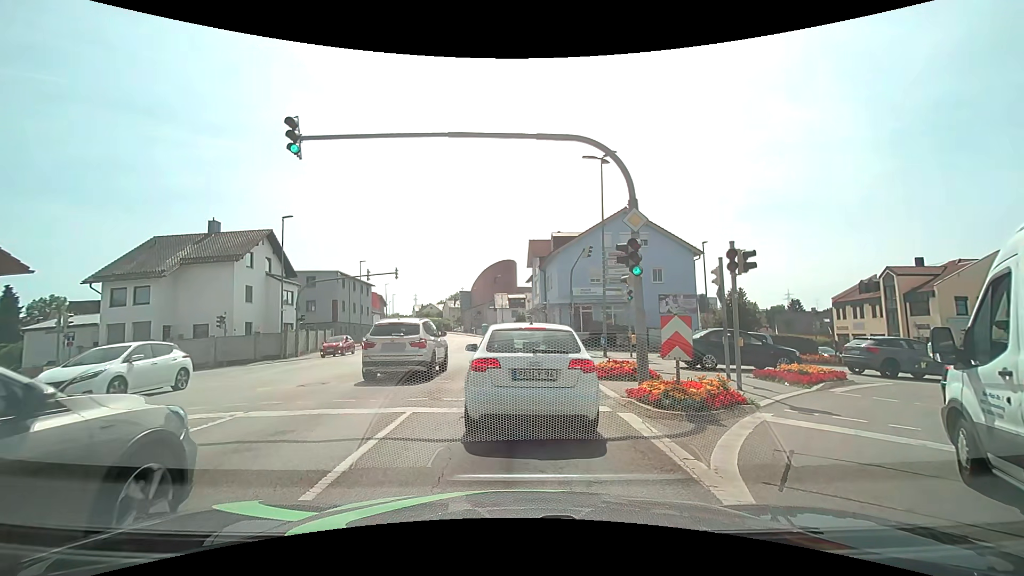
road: tertiary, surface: asphalt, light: Day
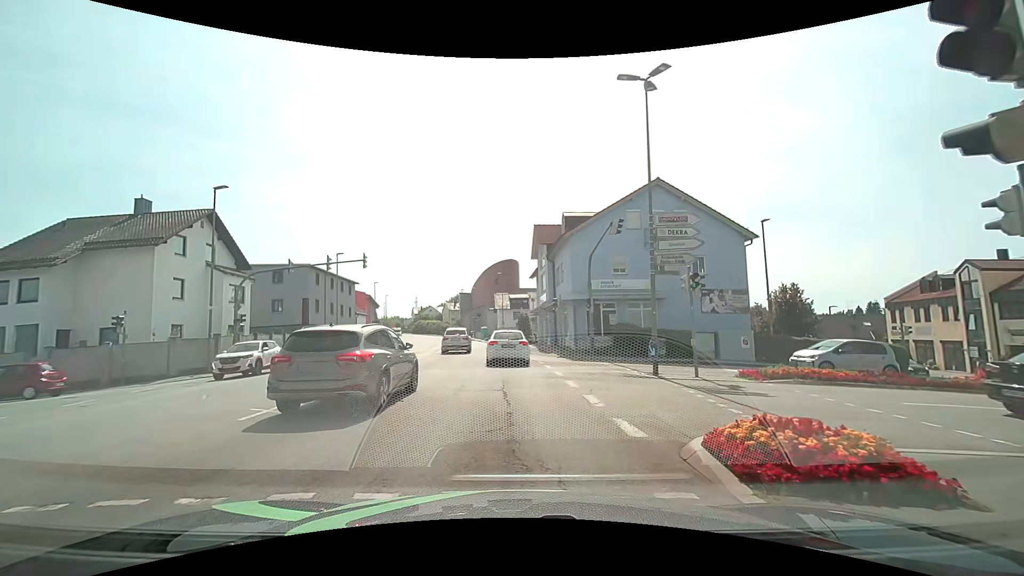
(-0.1, +9.2) m; -1°
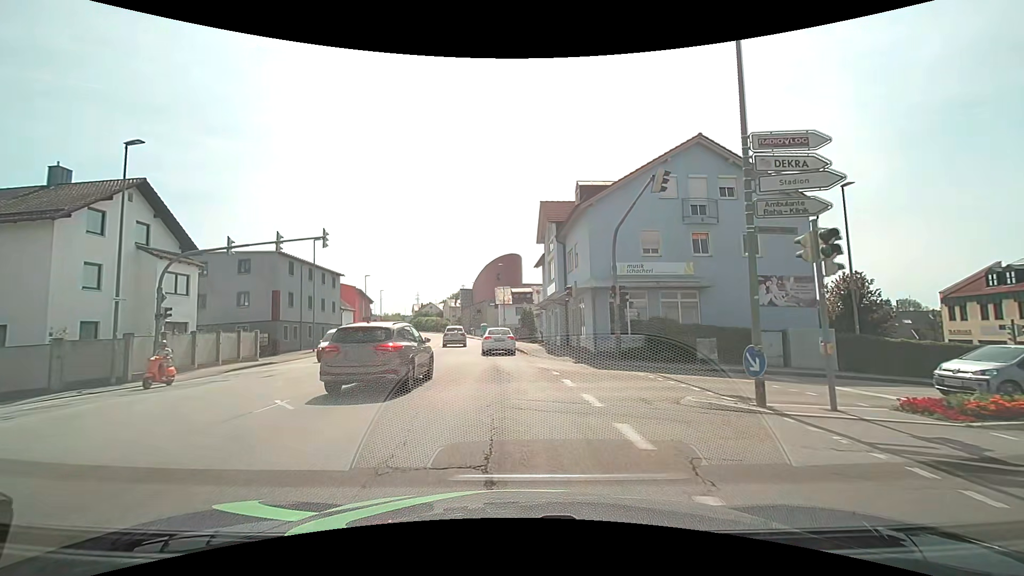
(0.0, +6.9) m; 0°
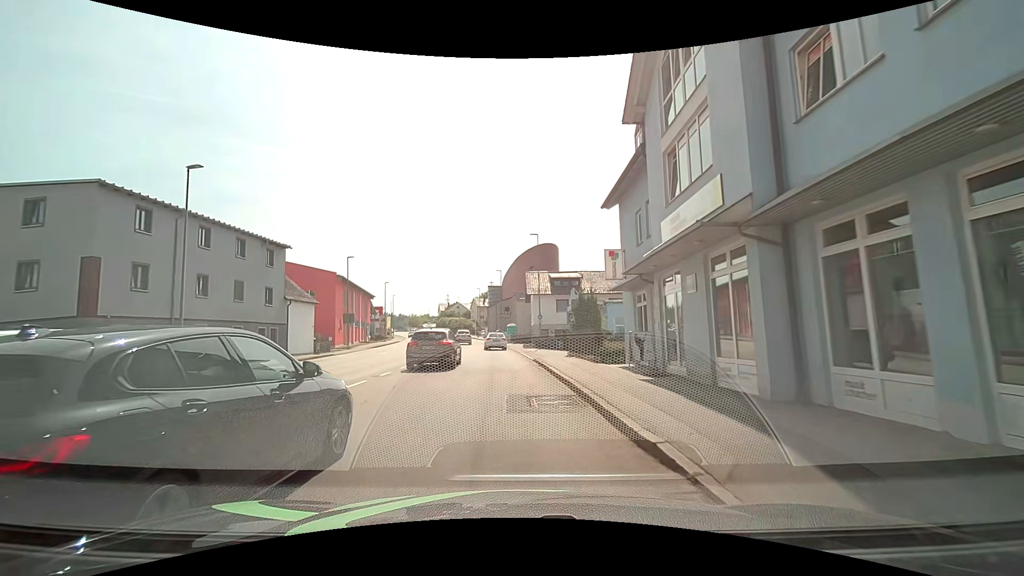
(-0.9, +22.7) m; -4°
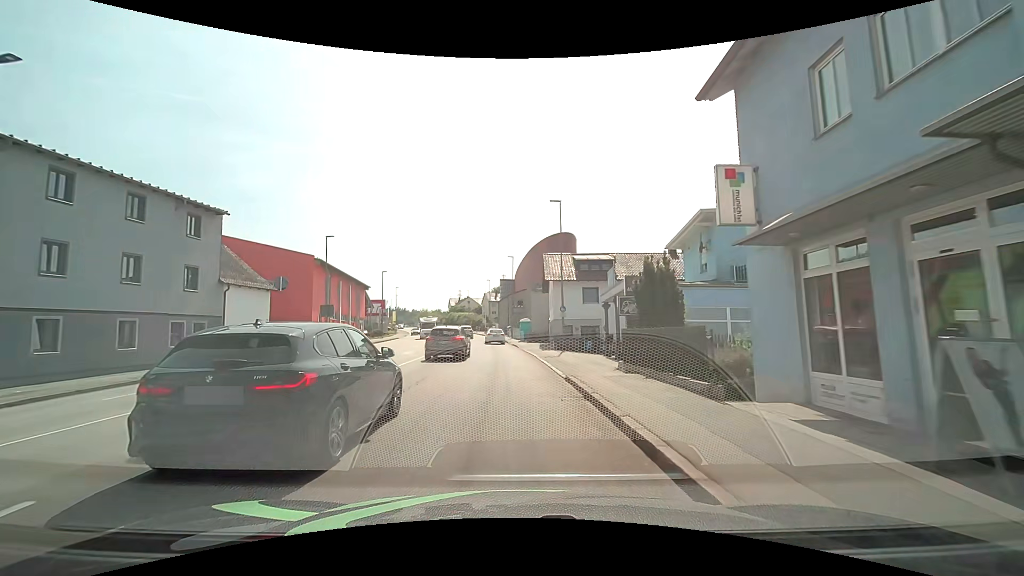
(-0.1, +10.4) m; -2°
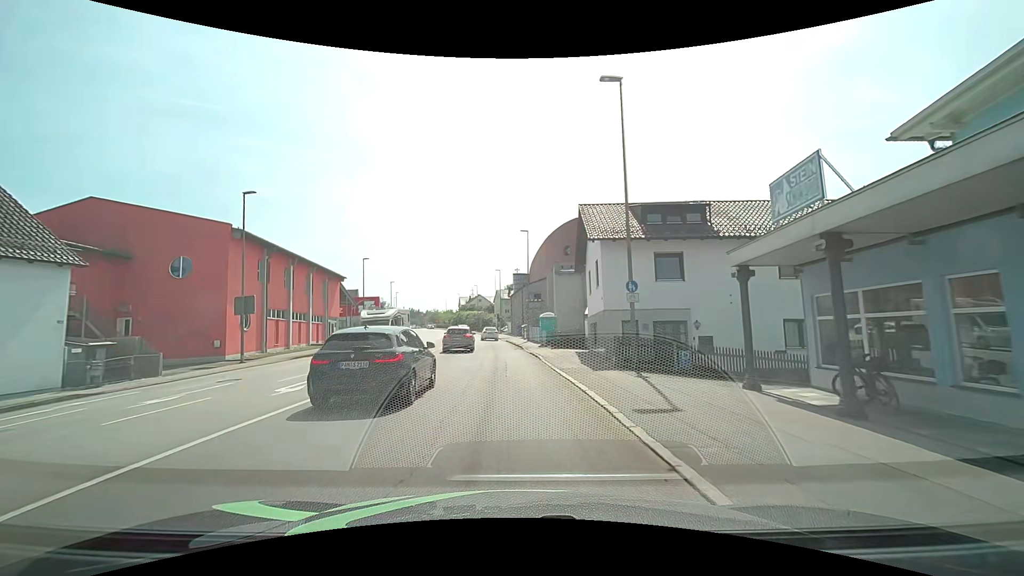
(-0.1, +16.5) m; -1°
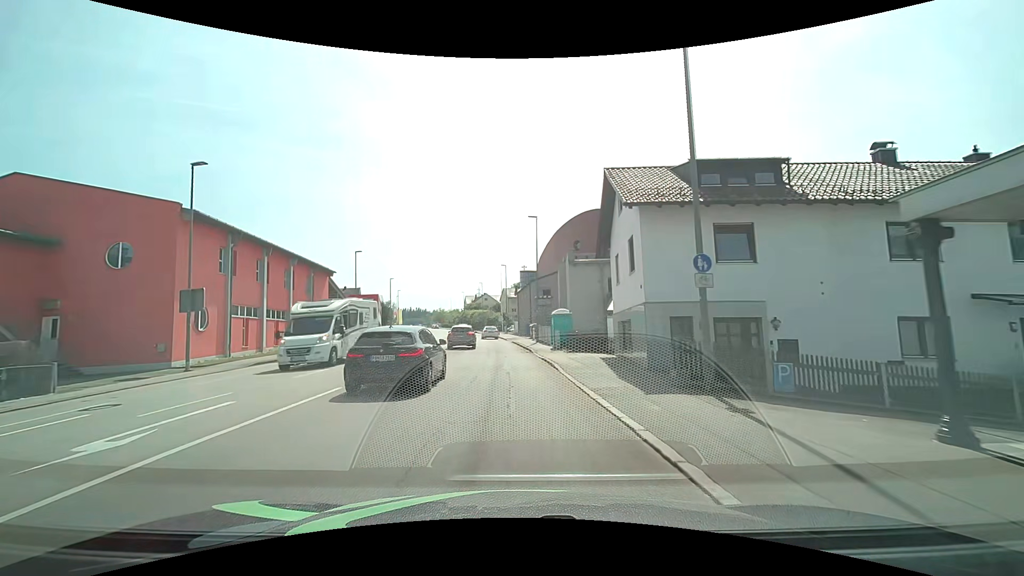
(0.0, +5.7) m; -1°
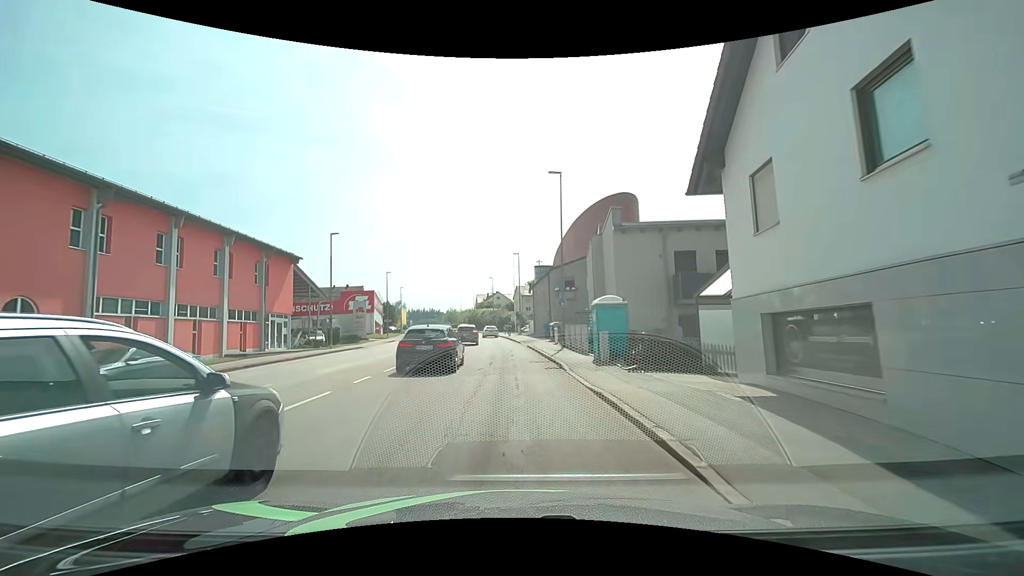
(-0.1, +11.6) m; -1°
(0, +10) (0, +20) (-1, +30) (-1, +40) (-2, +50) (-3, +60) (-5, +70) (-6, +80) (-8, +90) (-10, +99) m
